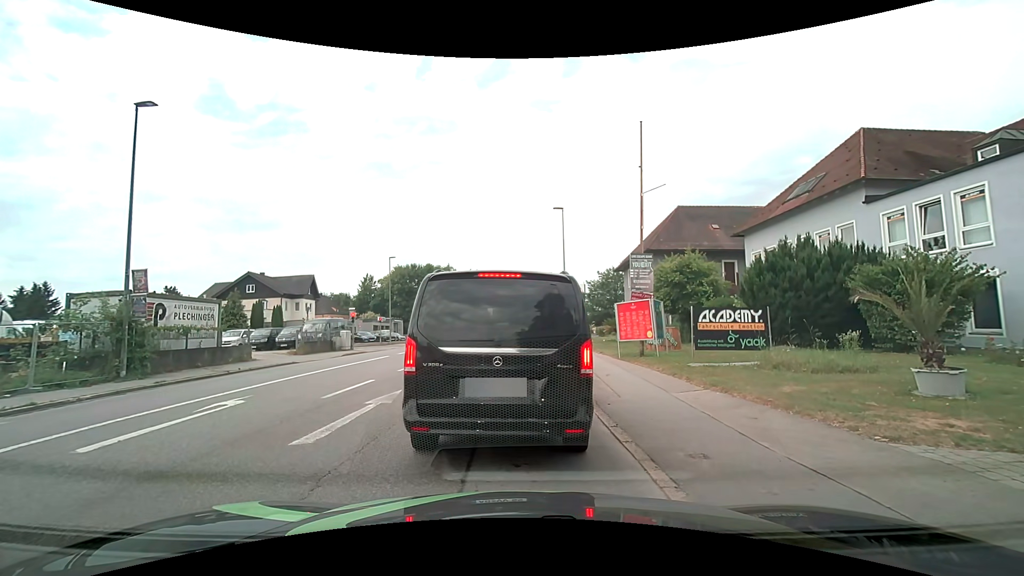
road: tertiary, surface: asphalt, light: Day
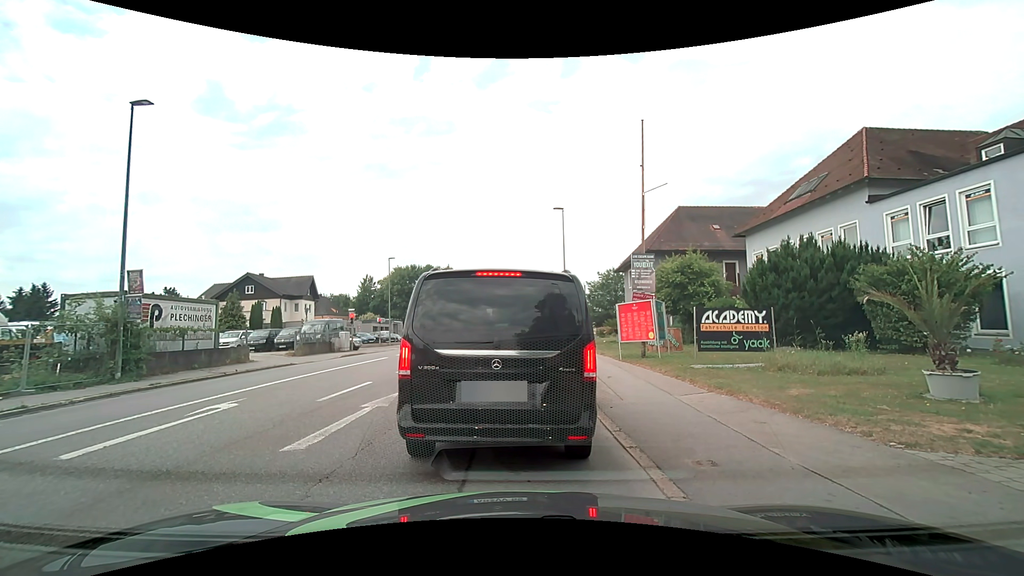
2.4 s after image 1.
(0.0, +0.3) m; 0°
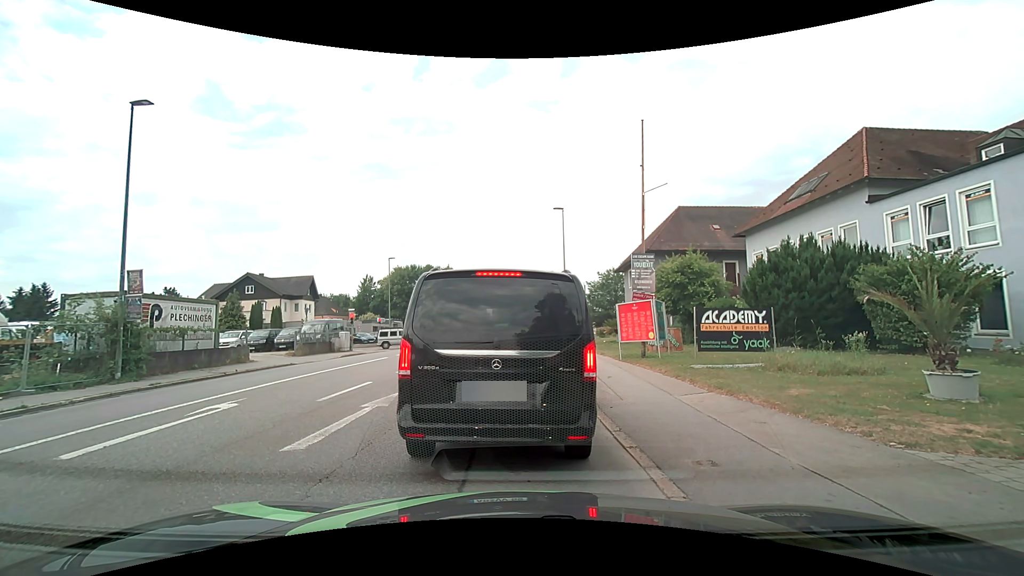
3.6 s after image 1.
(0.0, 0.0) m; 0°
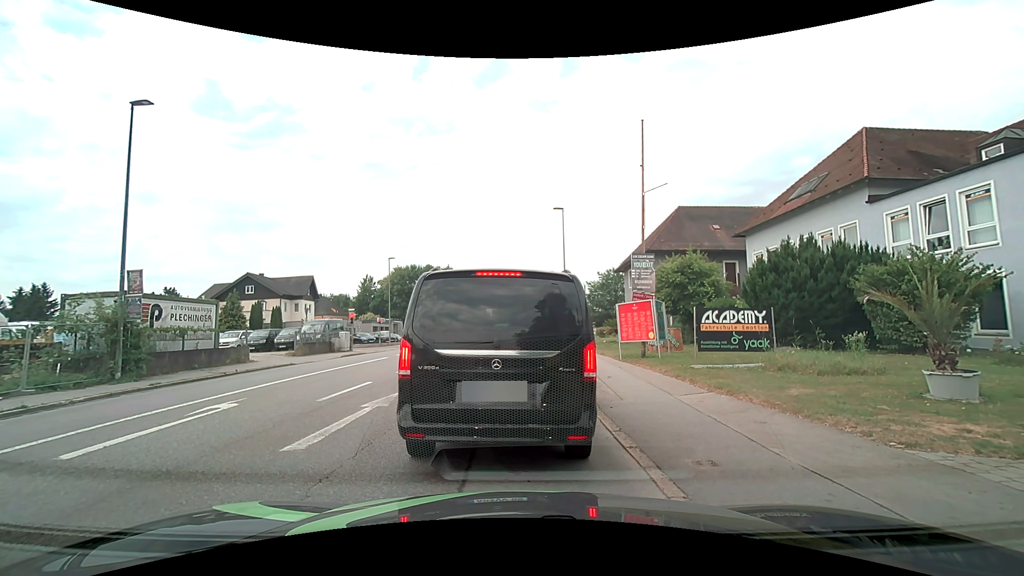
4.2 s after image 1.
(0.0, 0.0) m; 0°
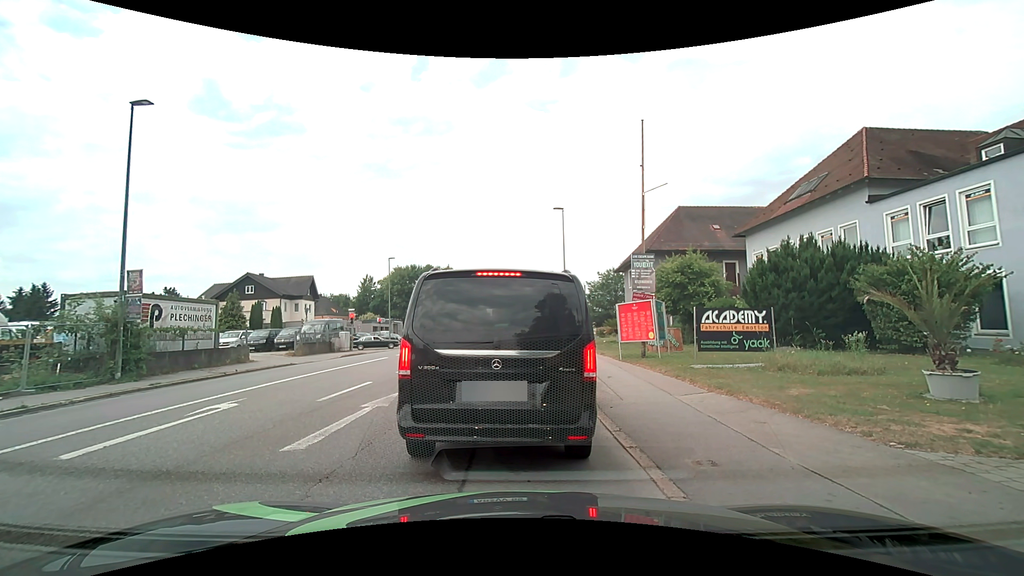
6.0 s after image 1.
(0.0, 0.0) m; 0°
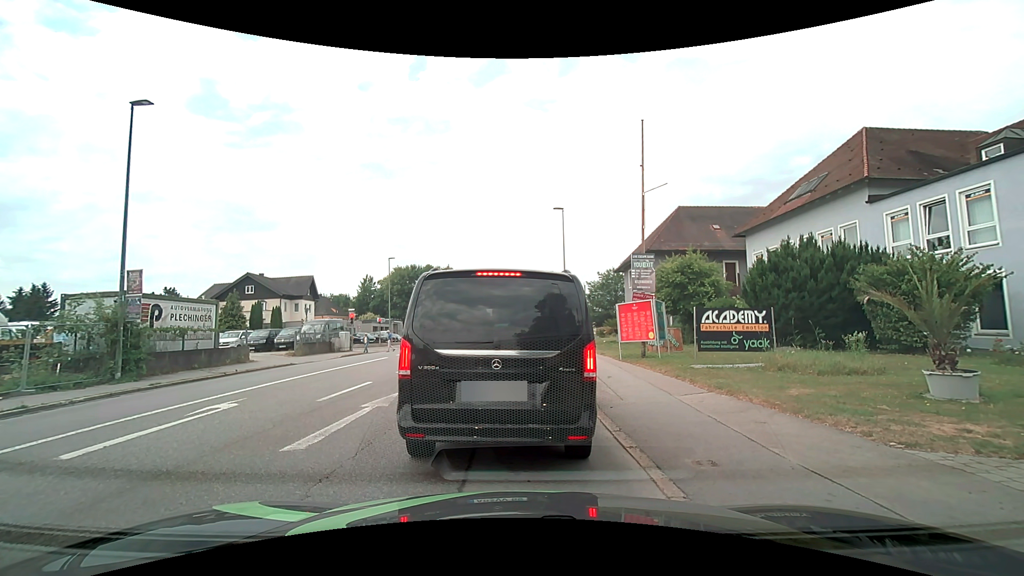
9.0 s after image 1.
(0.0, 0.0) m; 0°
